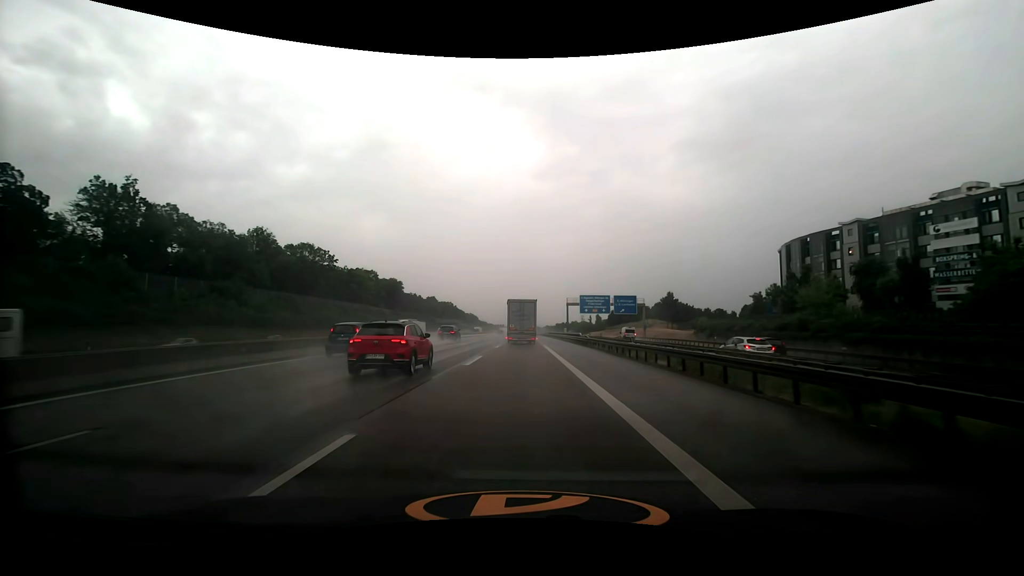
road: motorway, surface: asphalt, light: Day
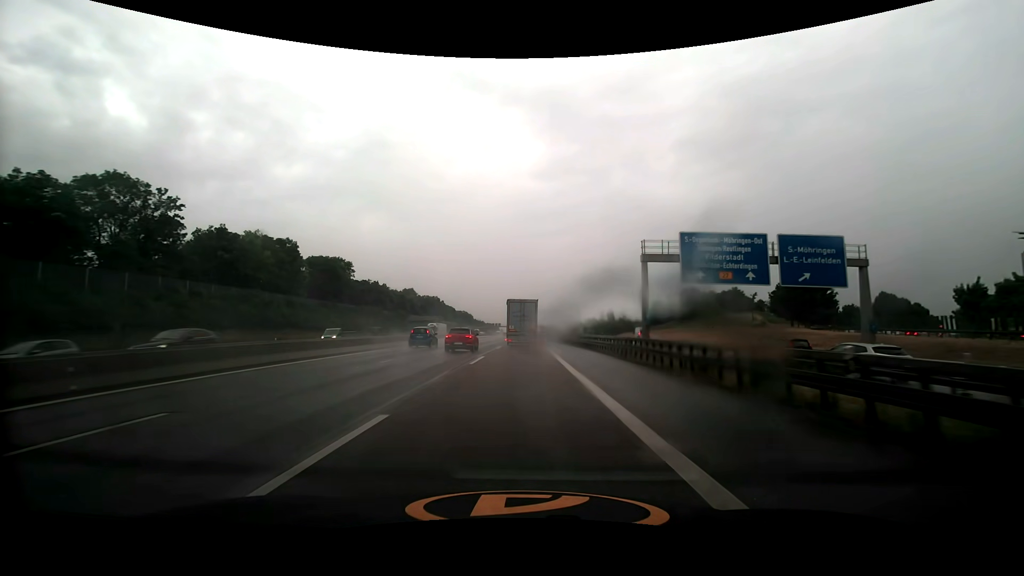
(0.0, +71.0) m; 0°
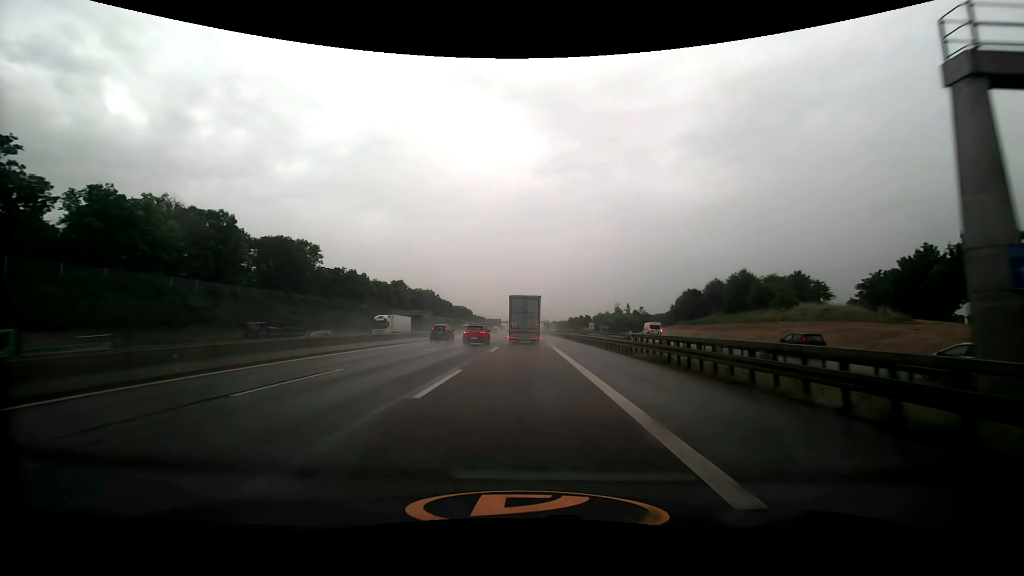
(0.0, +28.4) m; 0°
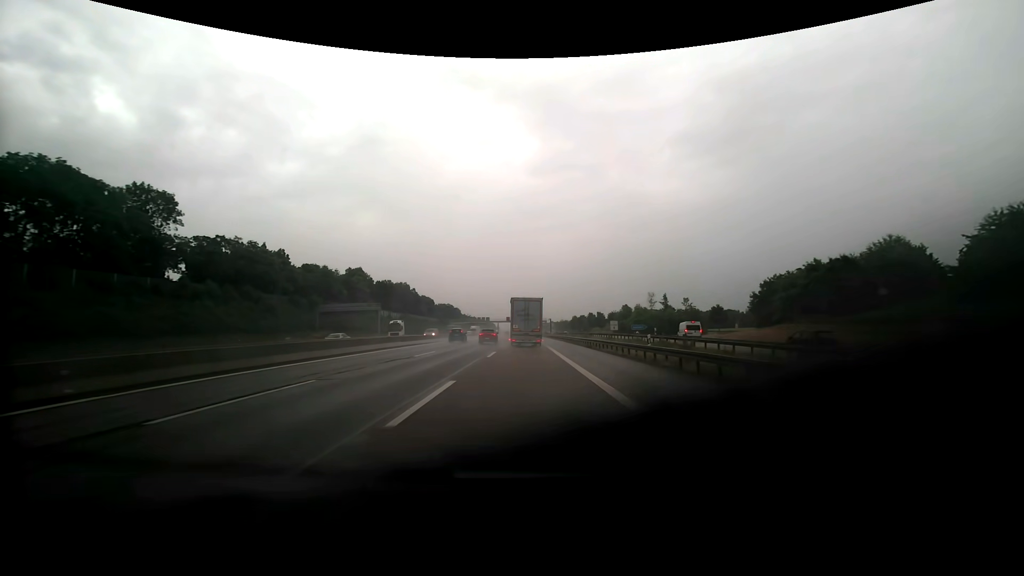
(+0.1, +56.6) m; +1°
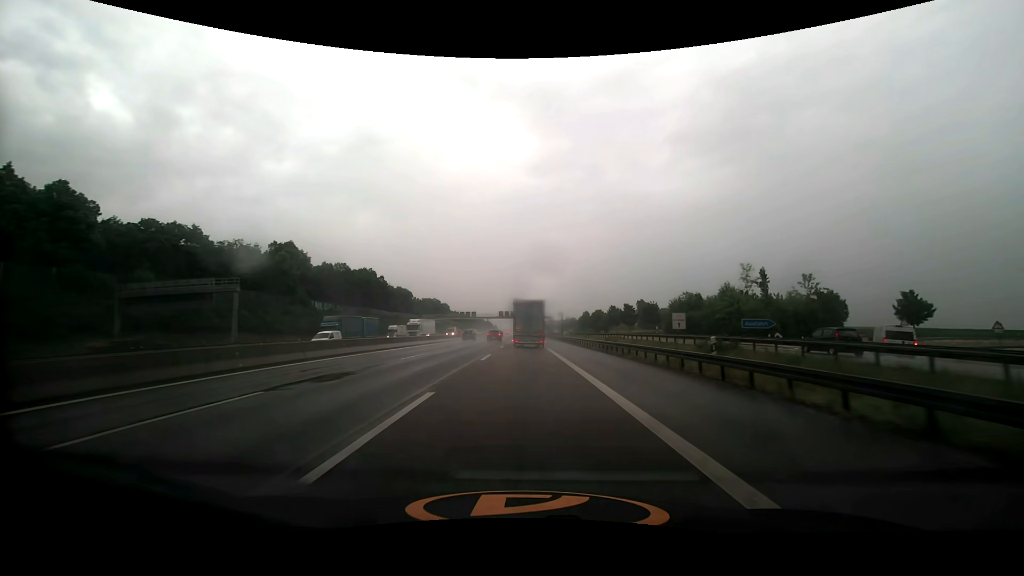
(-0.1, +56.7) m; 0°
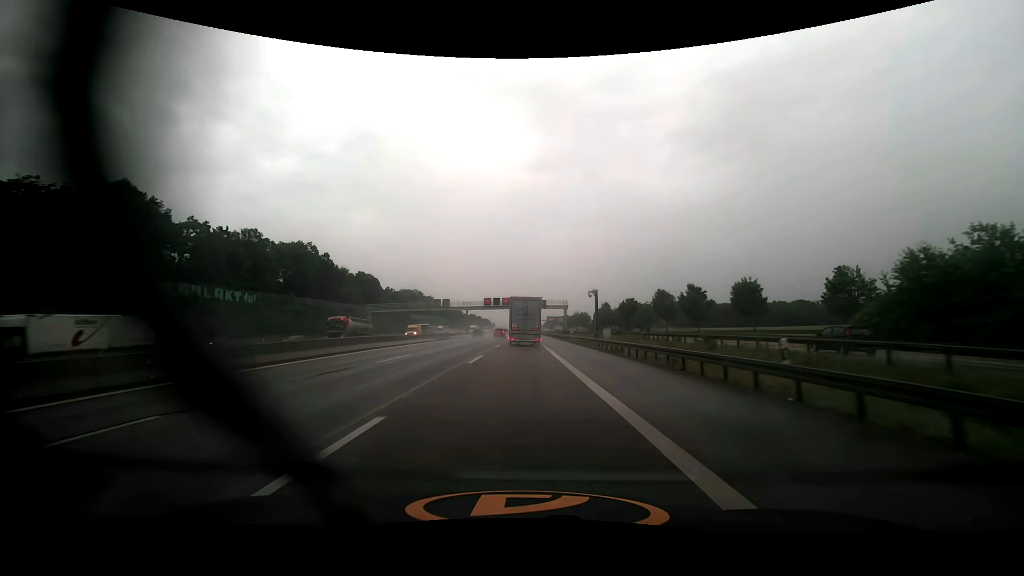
(+0.1, +57.0) m; 0°
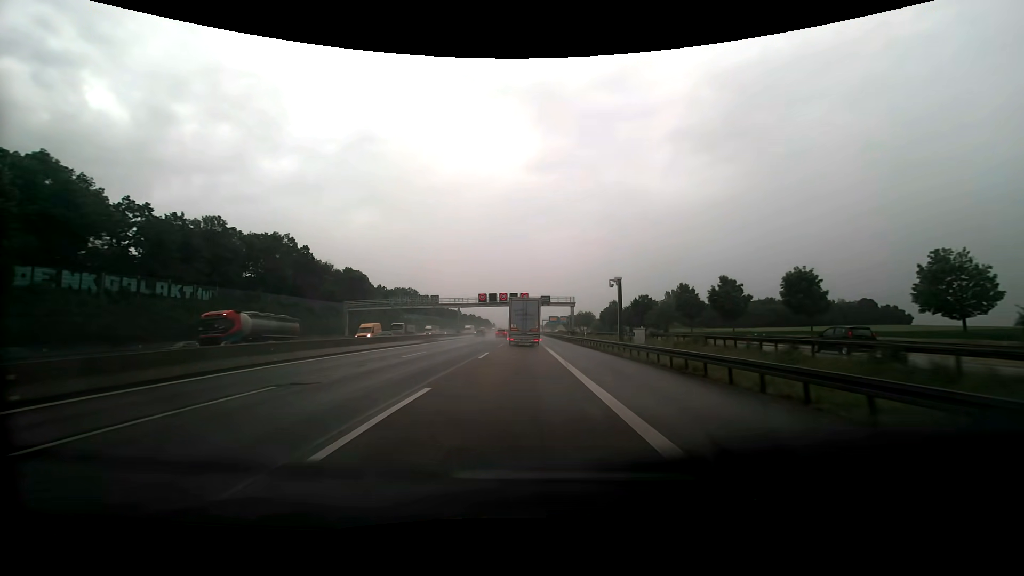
(0.0, +14.4) m; 0°
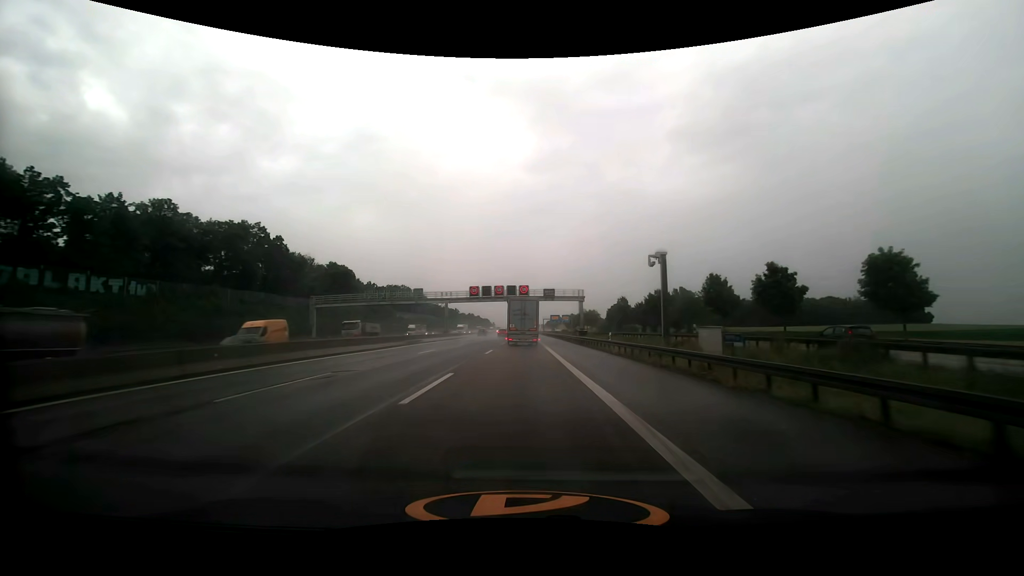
(0.0, +14.4) m; 0°
